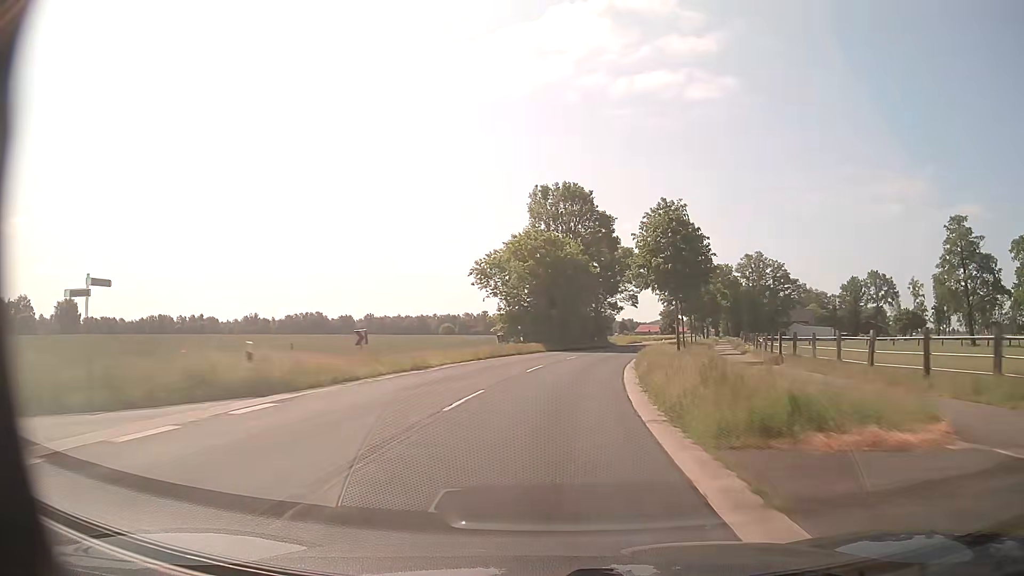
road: secondary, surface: asphalt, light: Day
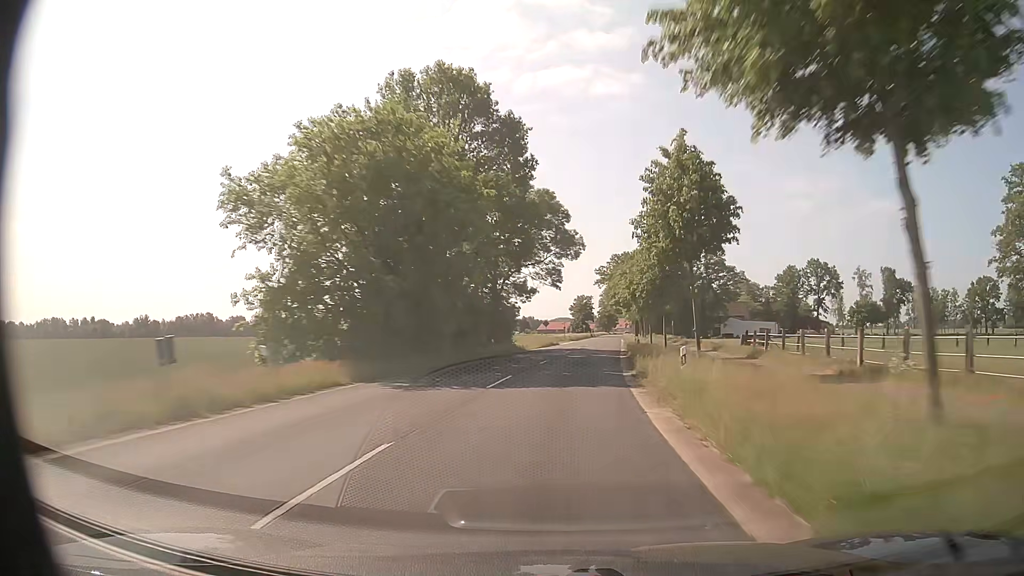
(+2.6, +31.2) m; +9°
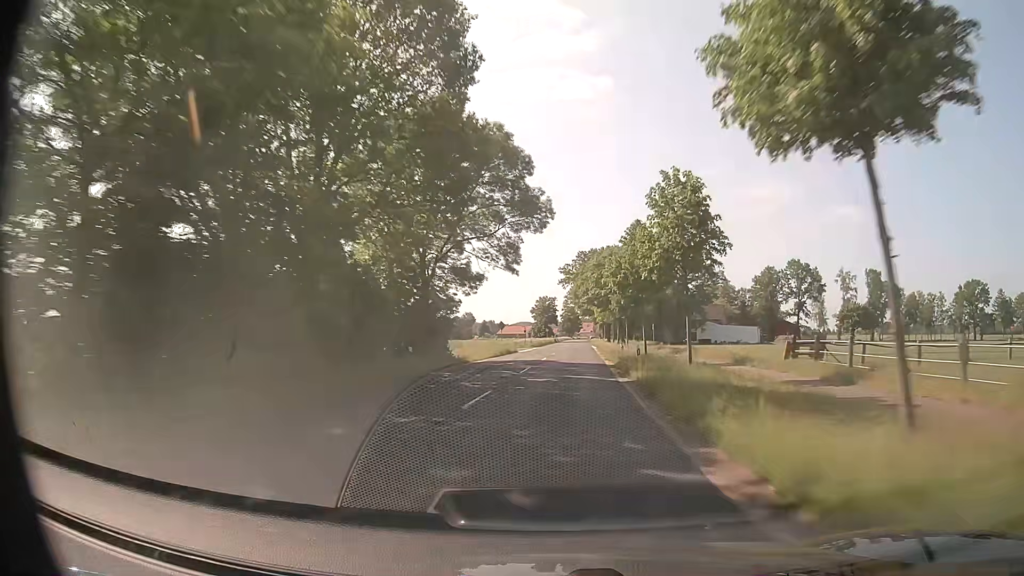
(+0.5, +15.6) m; +4°
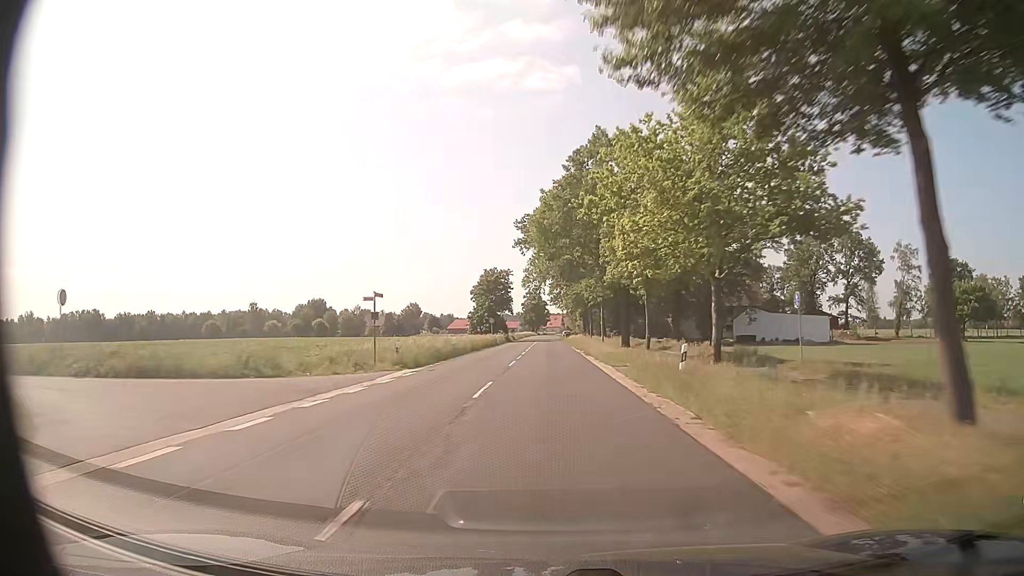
(+2.4, +58.7) m; +3°
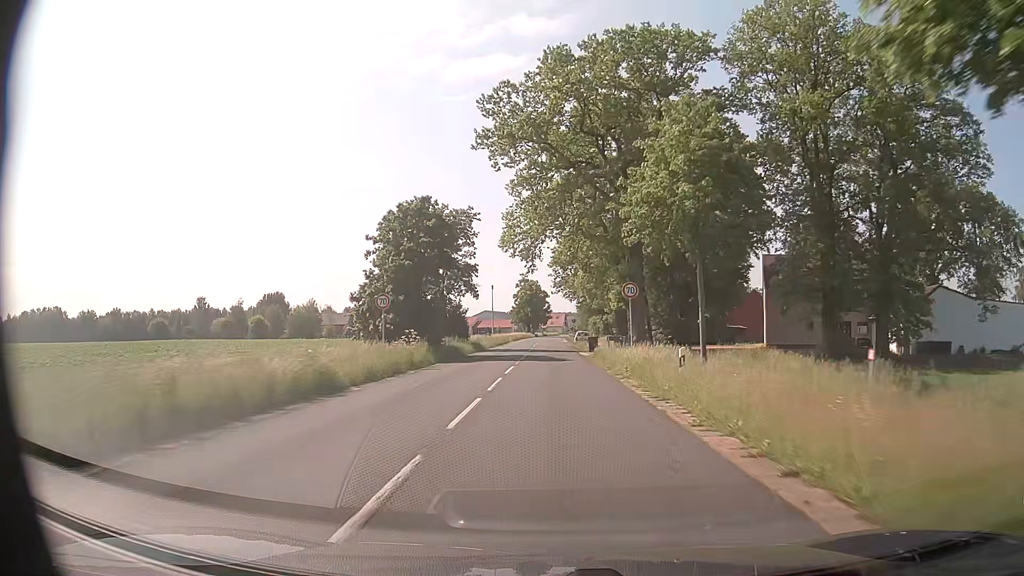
(+0.2, +51.7) m; 0°
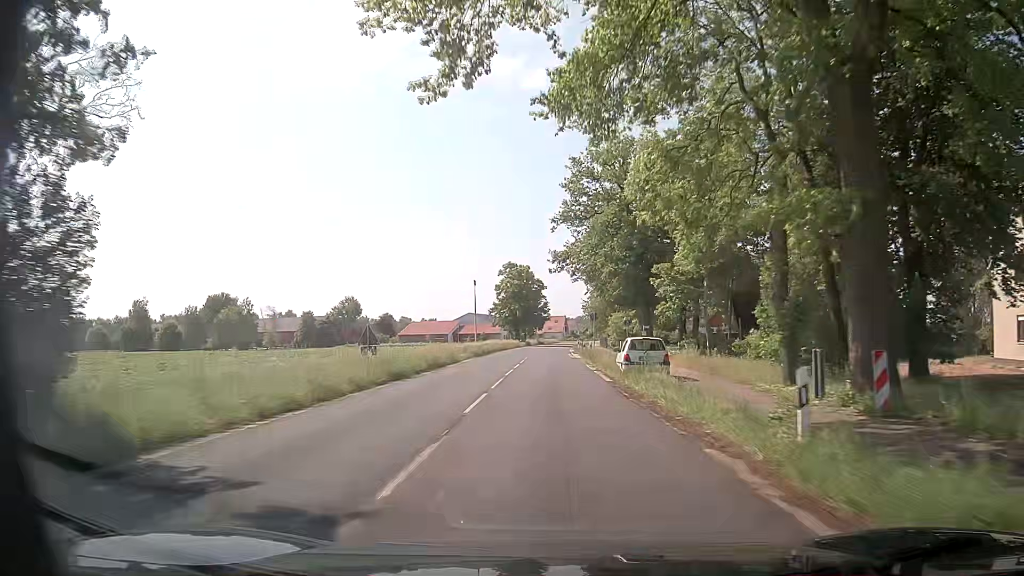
(+0.1, +45.3) m; 0°
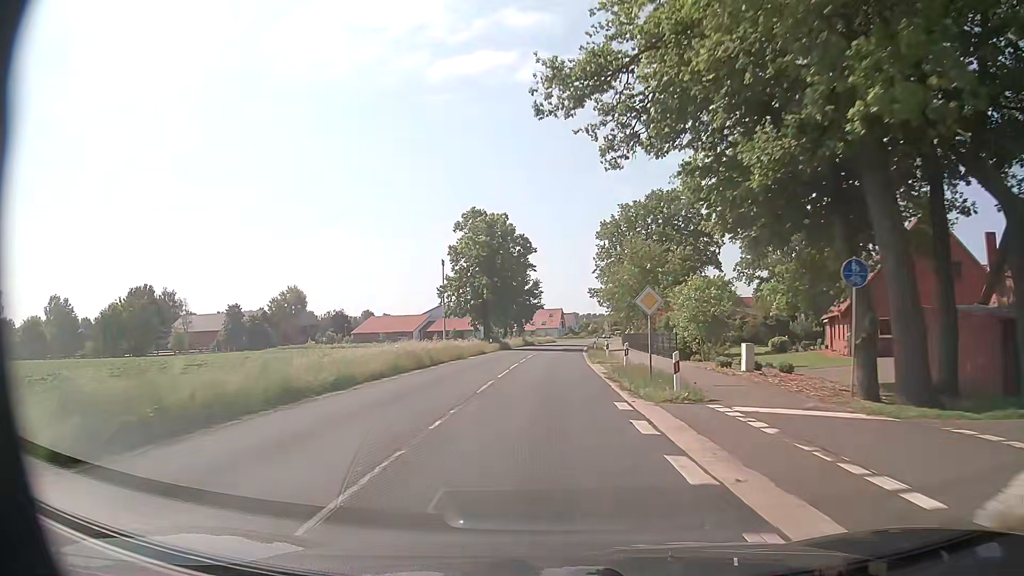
(+0.7, +44.3) m; +1°
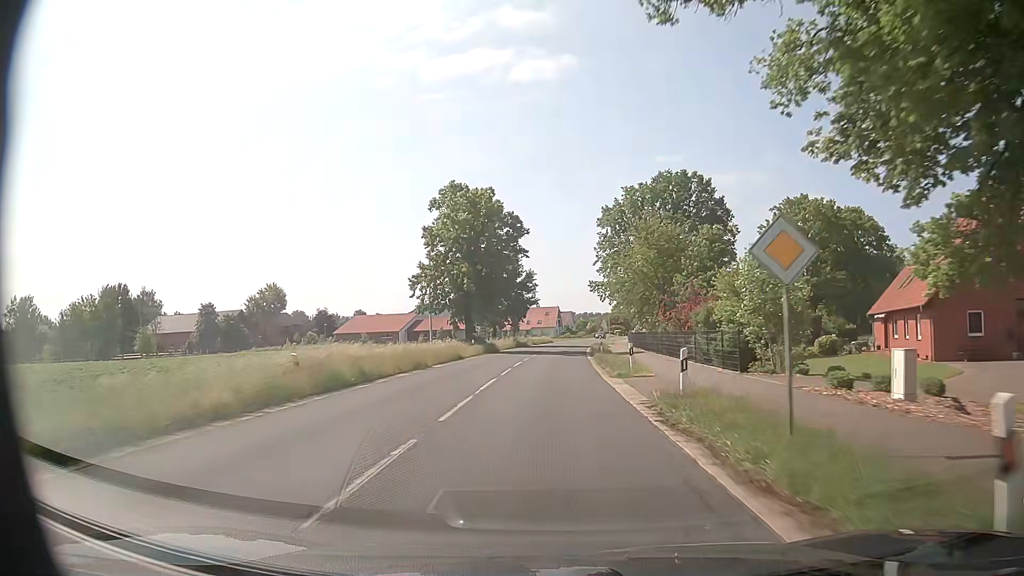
(0.0, +11.1) m; 0°
(0, +10) (0, +20) (0, +30) (+1, +40) (+1, +50) (+2, +60) (+3, +70) (+4, +80) (+5, +90) (+6, +100) m
